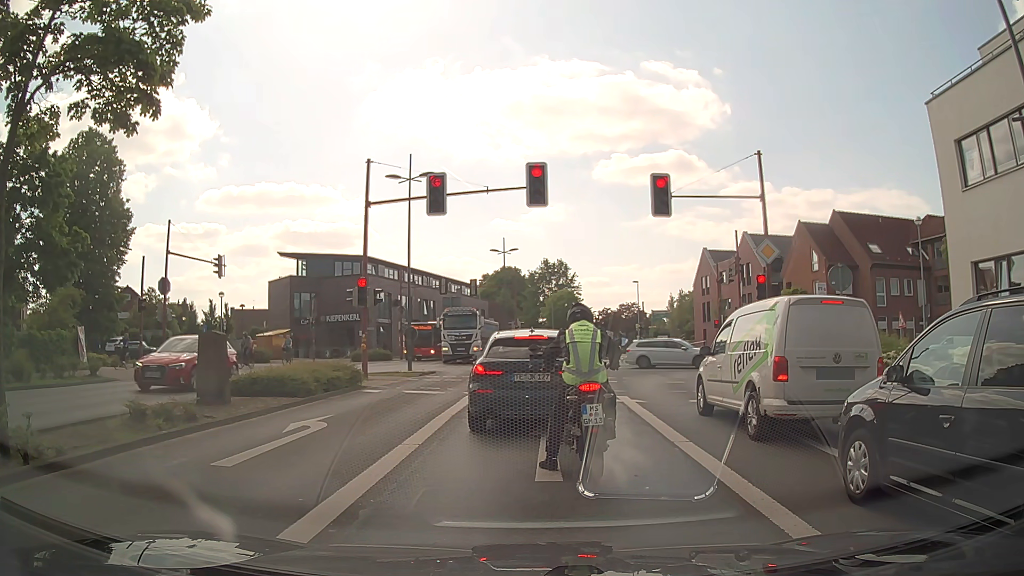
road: secondary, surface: asphalt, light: Day
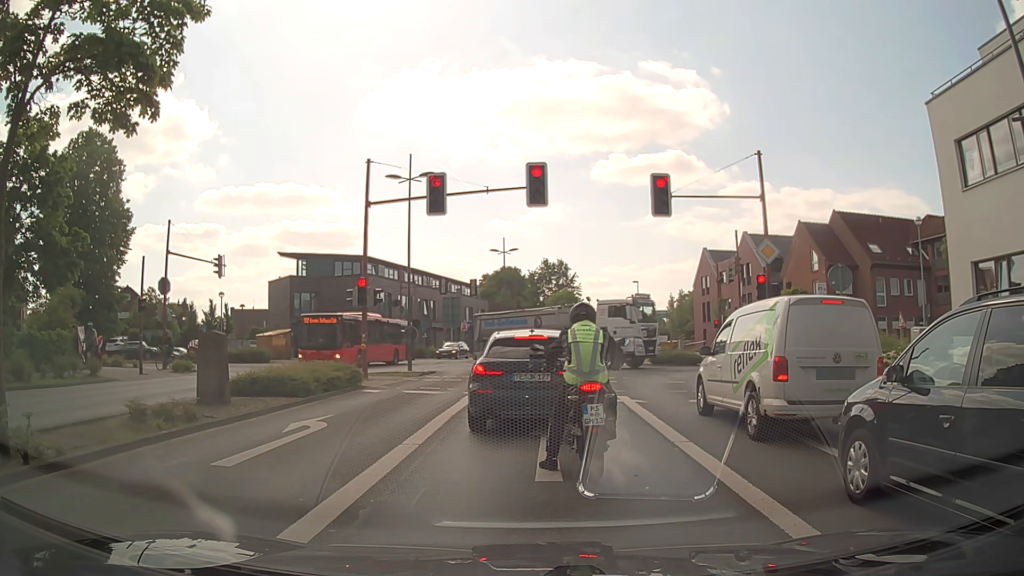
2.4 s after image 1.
(0.0, 0.0) m; 0°
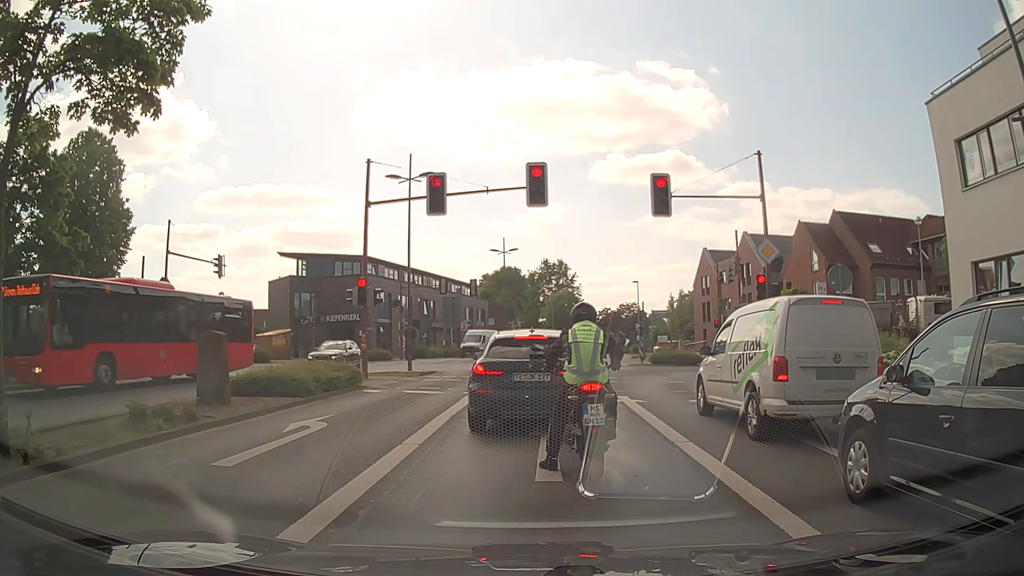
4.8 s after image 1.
(0.0, 0.0) m; 0°
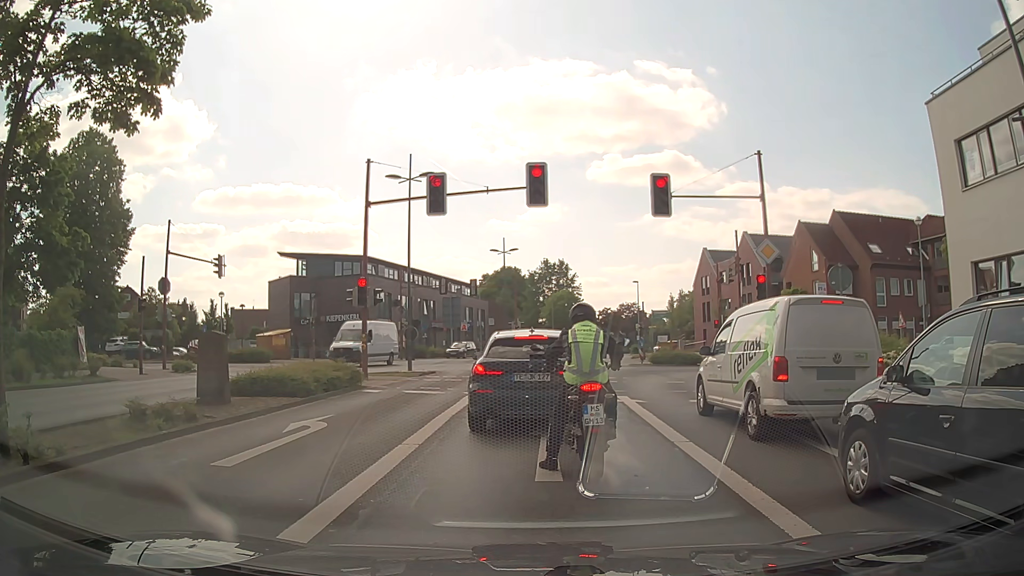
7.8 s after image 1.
(0.0, 0.0) m; 0°
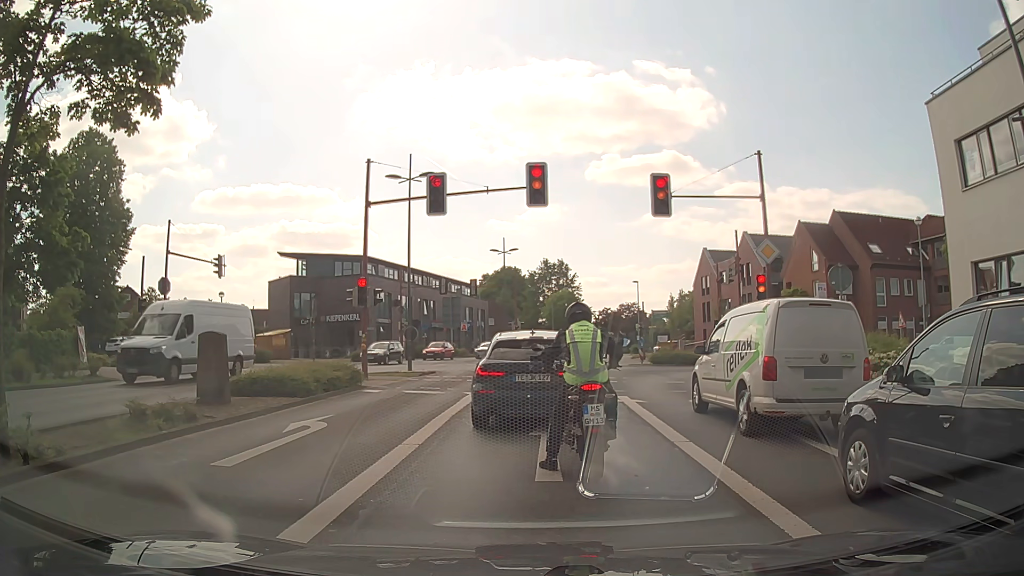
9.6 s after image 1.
(0.0, 0.0) m; 0°
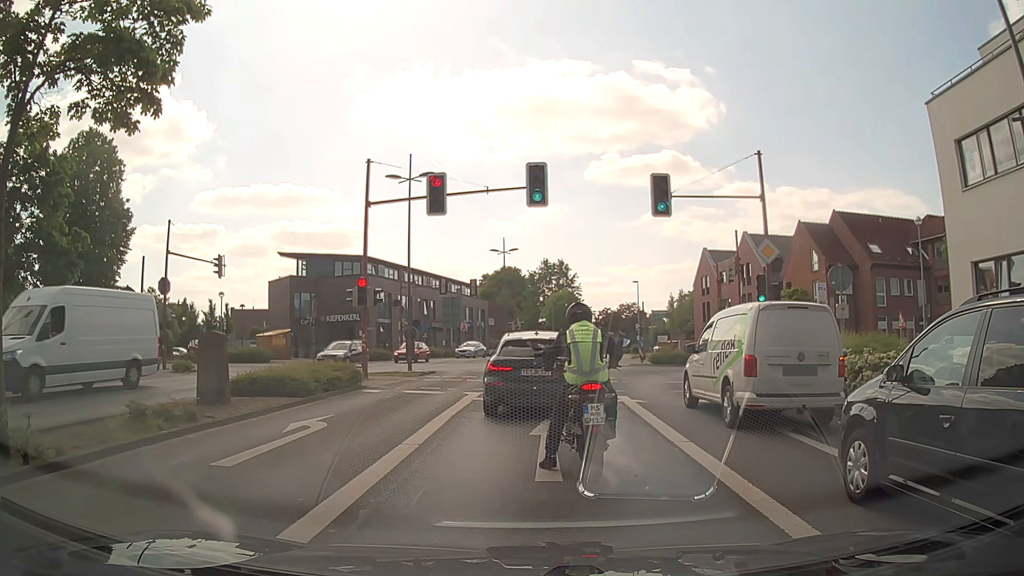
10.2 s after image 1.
(0.0, 0.0) m; 0°
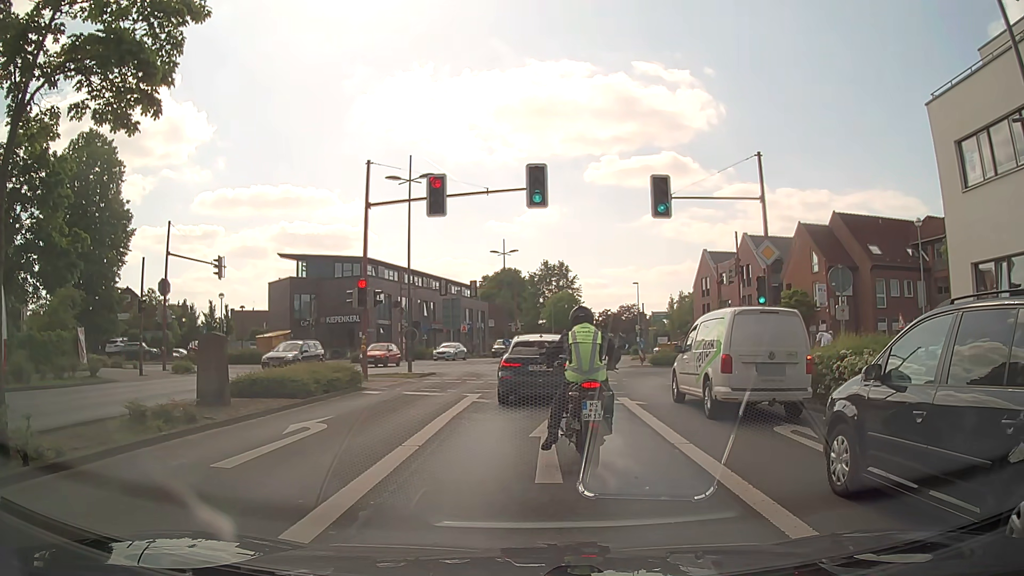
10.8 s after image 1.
(0.0, 0.0) m; 0°
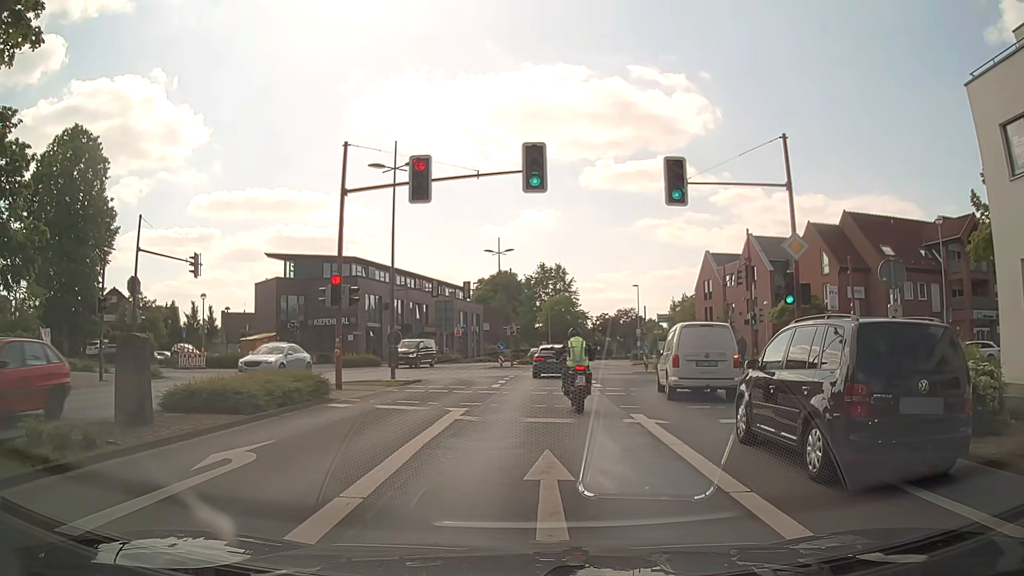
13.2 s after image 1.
(0.0, +2.8) m; -1°
(0, +10) (+1, +20) (+2, +30) (+3, +40) (+4, +50) (+6, +60) (+8, +69) (+10, +79) (+12, +89) (+14, +99) m
